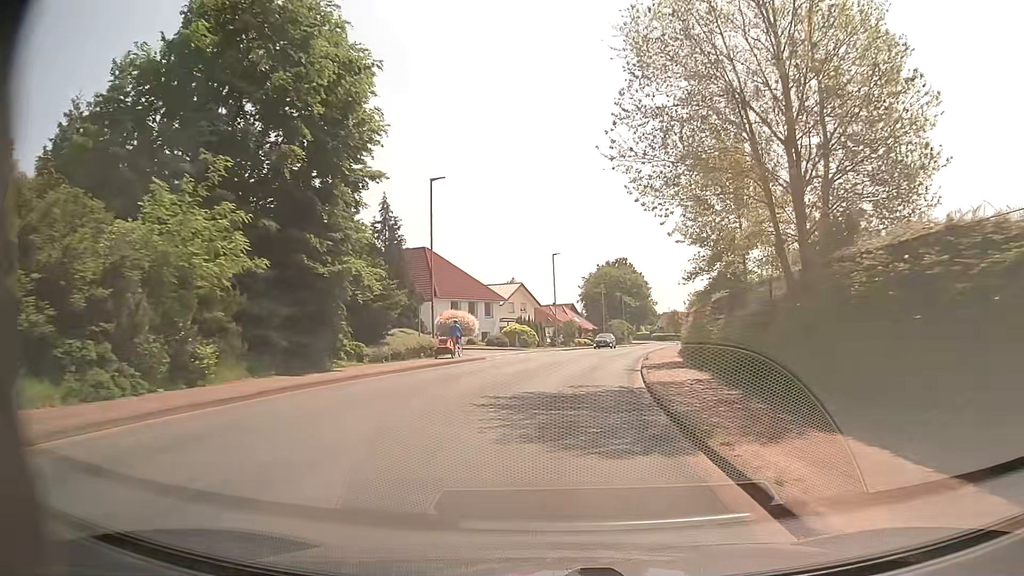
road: tertiary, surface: asphalt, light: Day
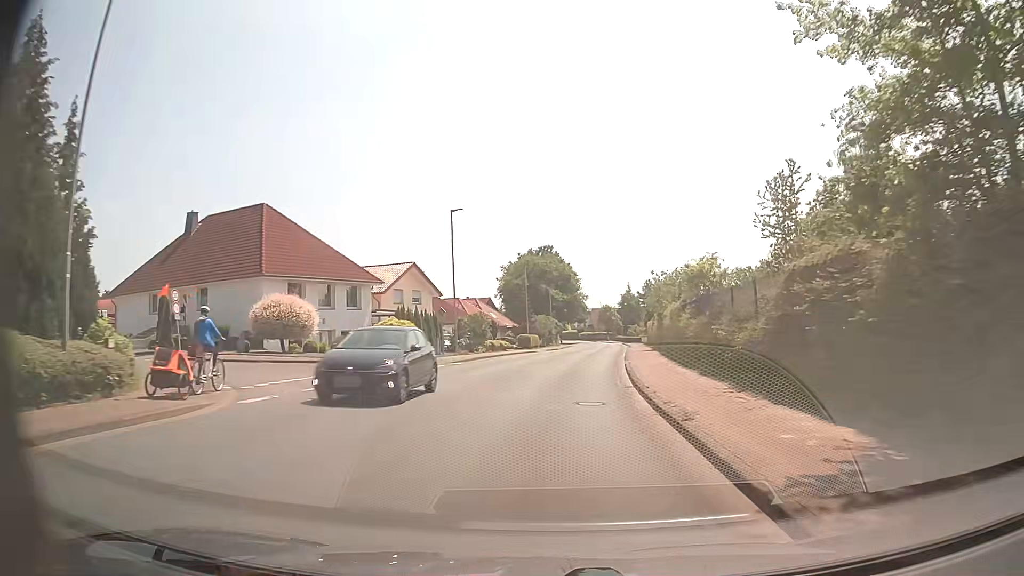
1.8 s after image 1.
(+1.4, +22.9) m; +6°
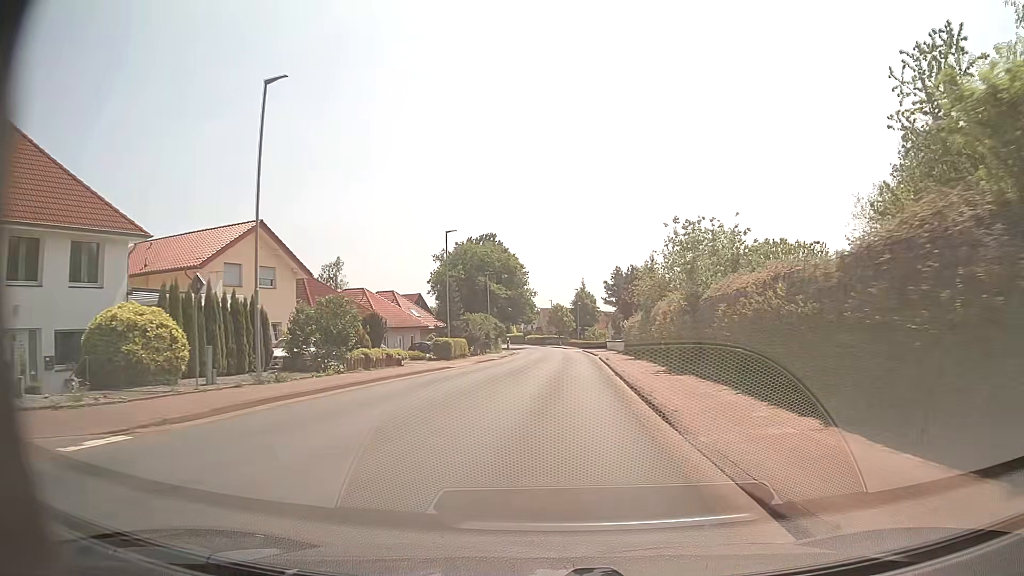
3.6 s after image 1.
(+1.1, +23.0) m; +4°
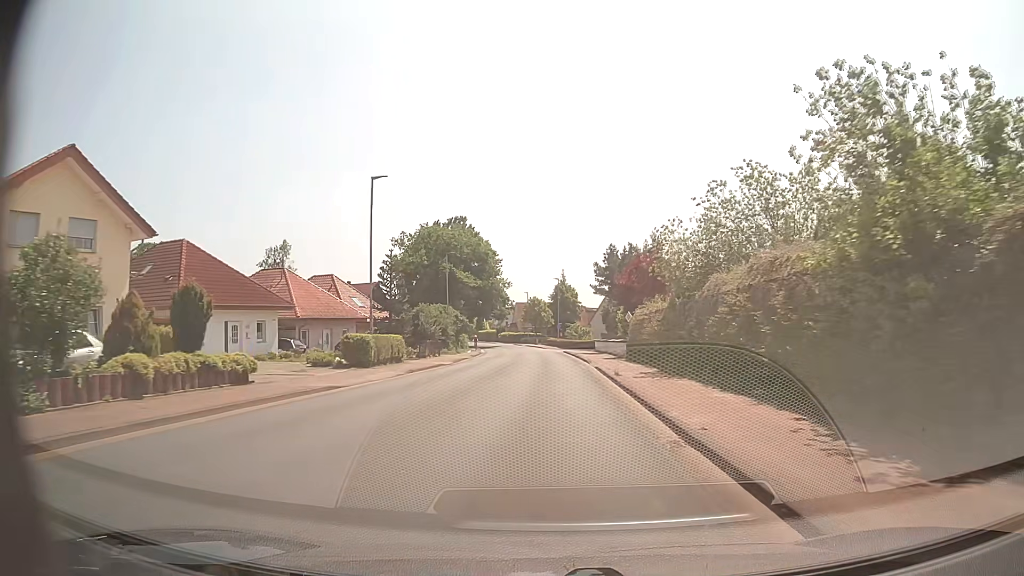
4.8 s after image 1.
(+0.3, +15.4) m; +2°
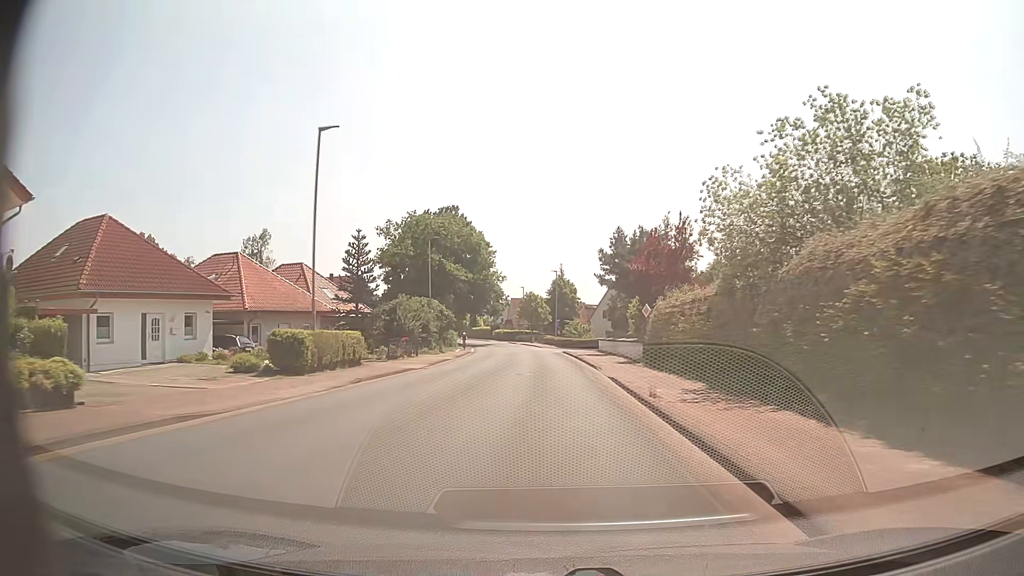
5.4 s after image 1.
(0.0, +7.7) m; 0°
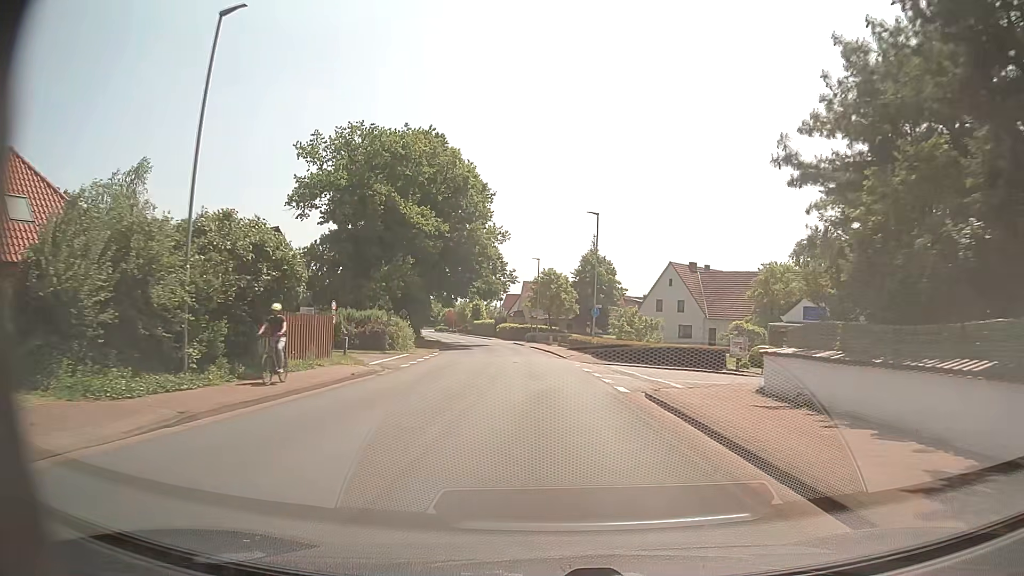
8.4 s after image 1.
(-0.6, +38.3) m; -2°
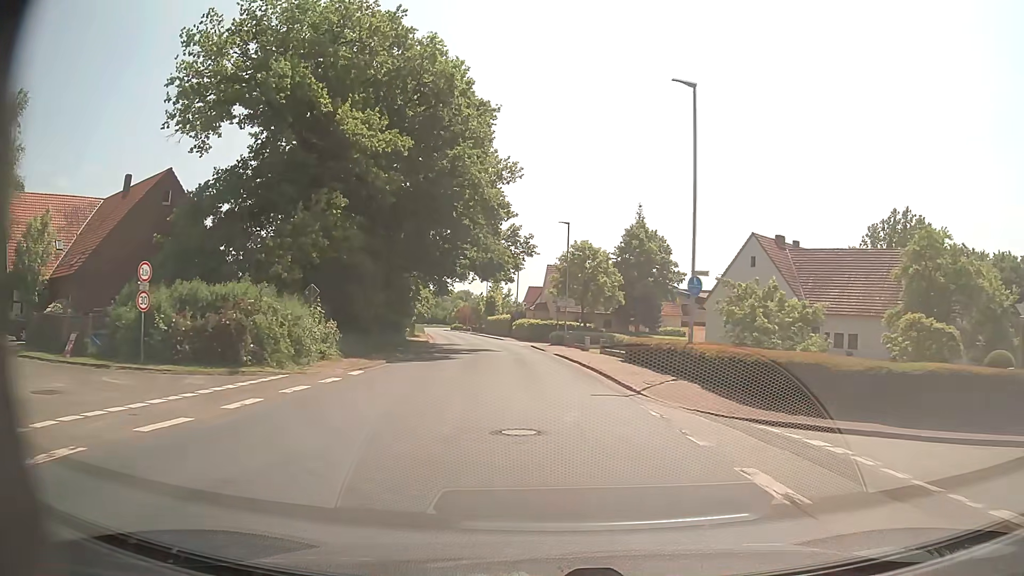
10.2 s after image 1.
(-0.4, +23.0) m; -2°
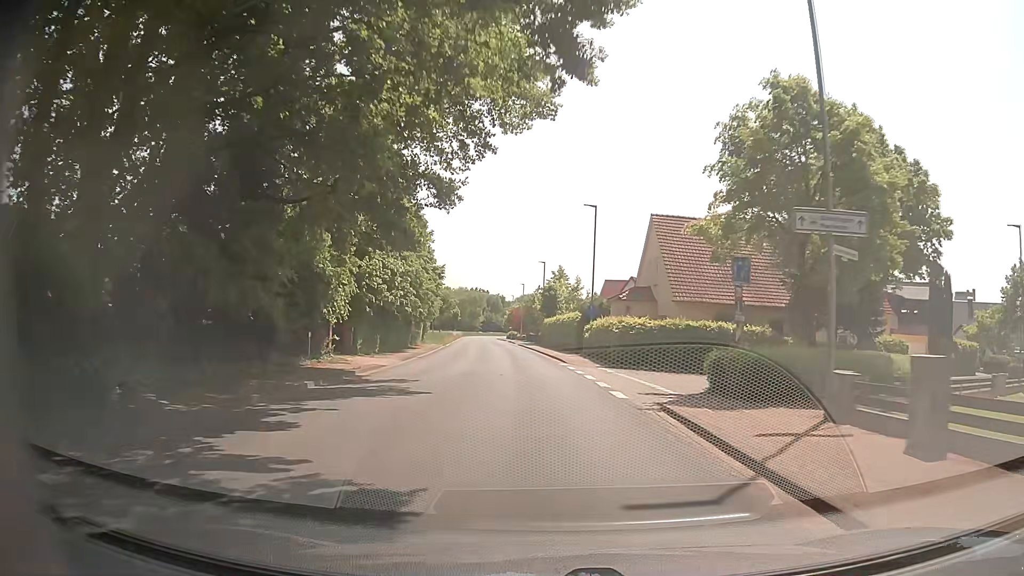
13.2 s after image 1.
(-1.8, +38.1) m; -5°
(0, +10) (-1, +20) (-1, +30) (-2, +40) (-3, +50) (-4, +60) (-5, +70) (-6, +80) (-7, +90) (-8, +100) m
